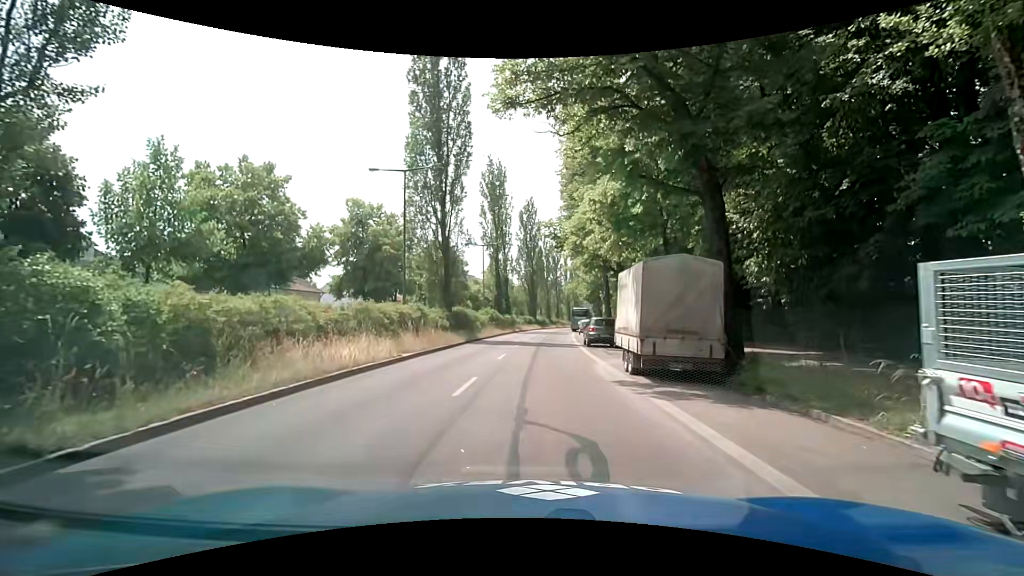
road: secondary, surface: asphalt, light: Day
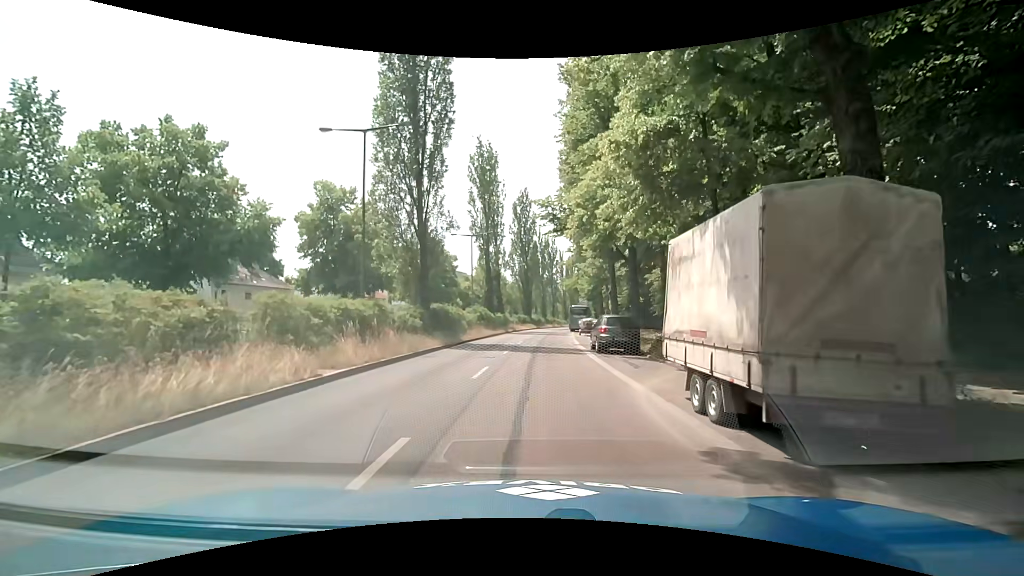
(+0.1, +6.4) m; +2°
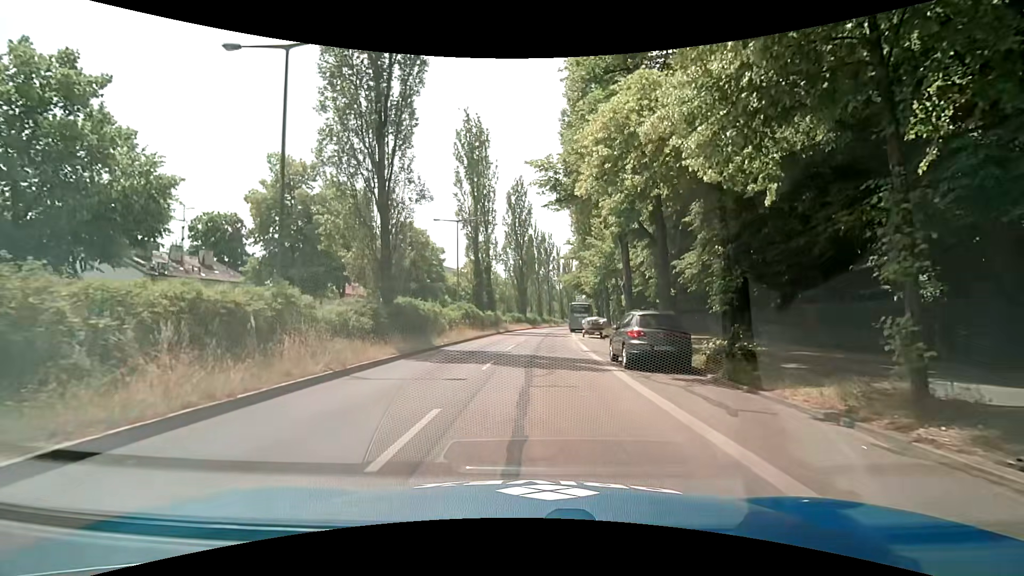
(0.0, +7.4) m; 0°
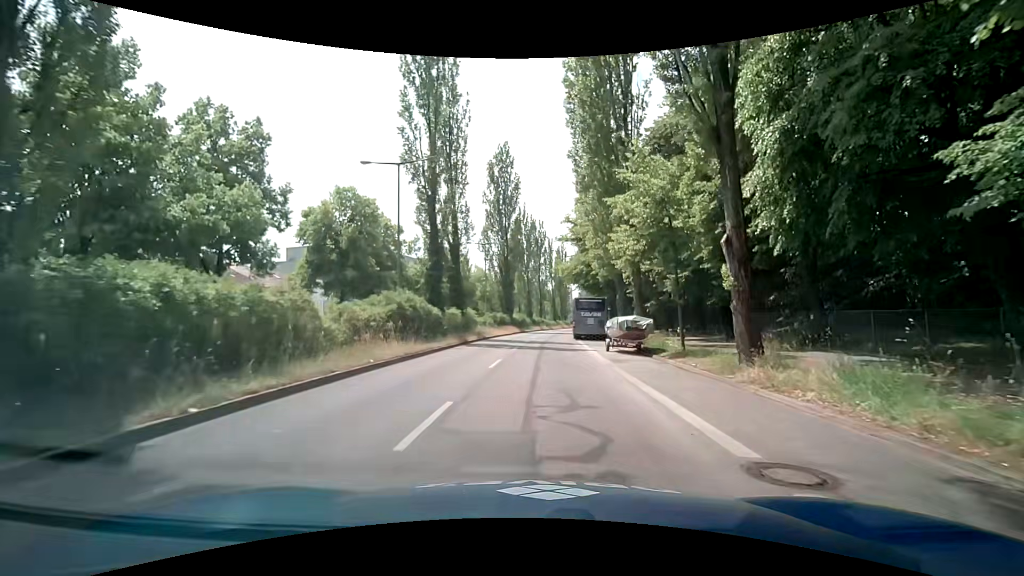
(+0.4, +17.6) m; +2°
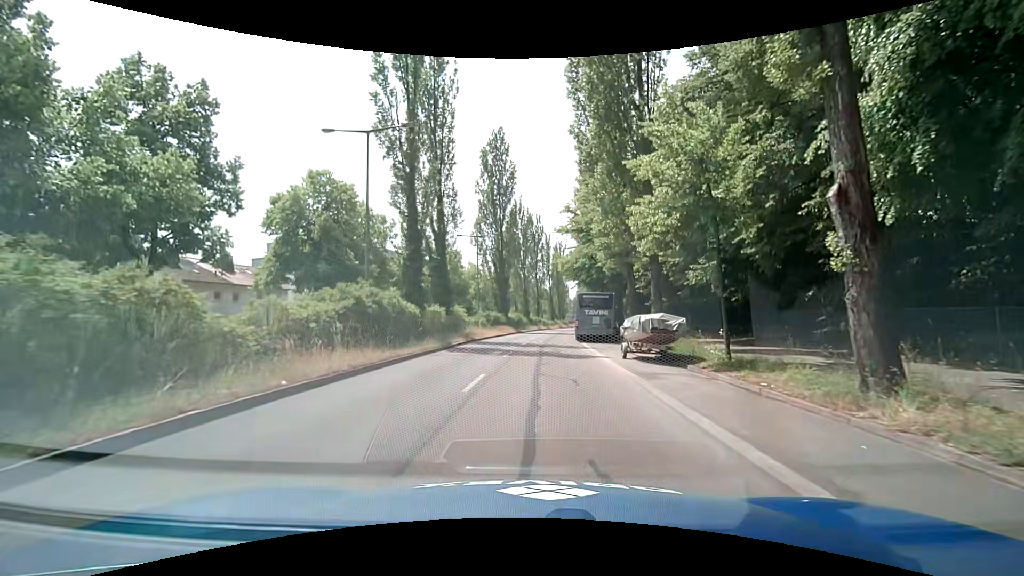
(0.0, +4.9) m; 0°
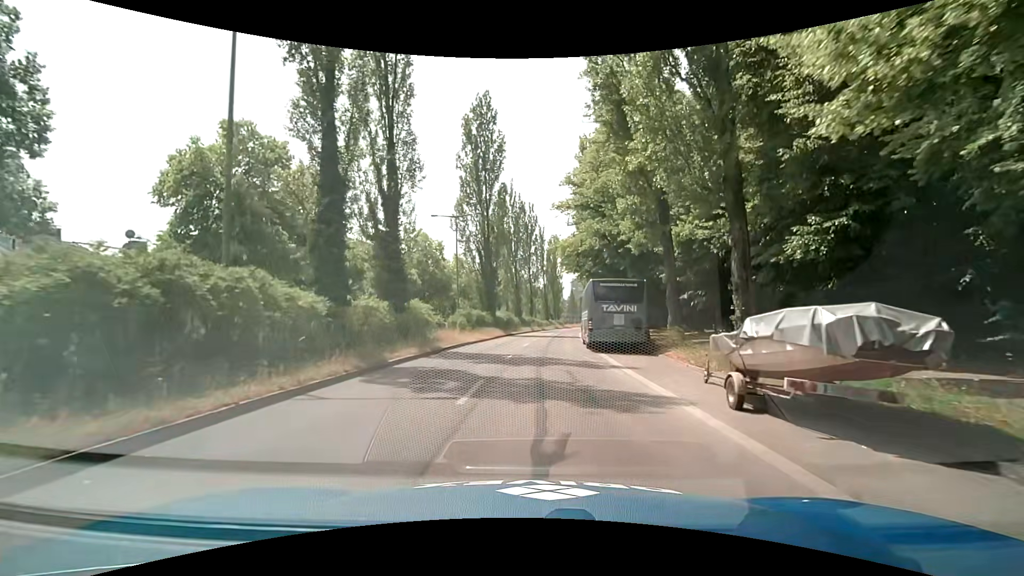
(+0.1, +10.4) m; 0°
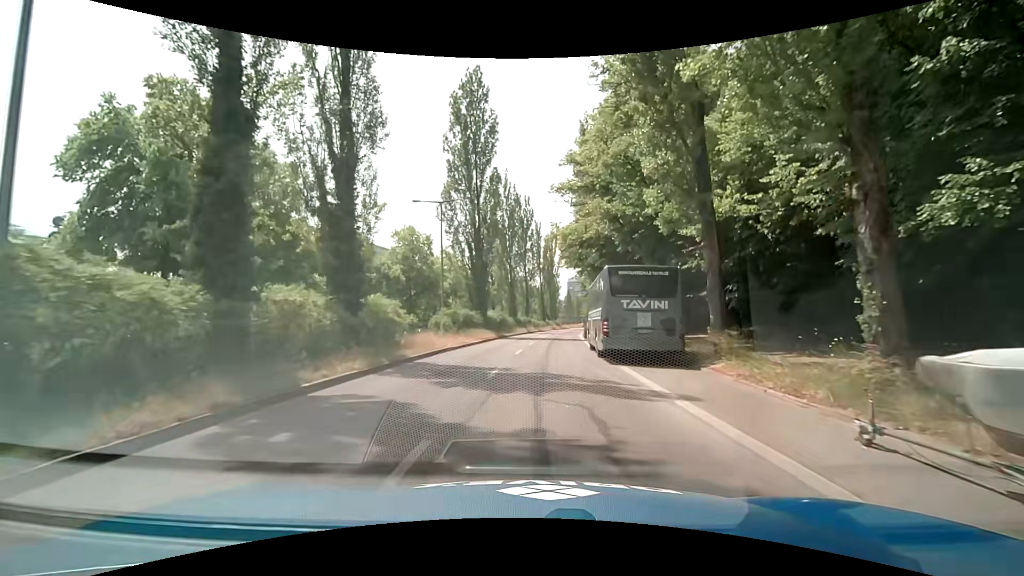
(+0.1, +5.5) m; +1°
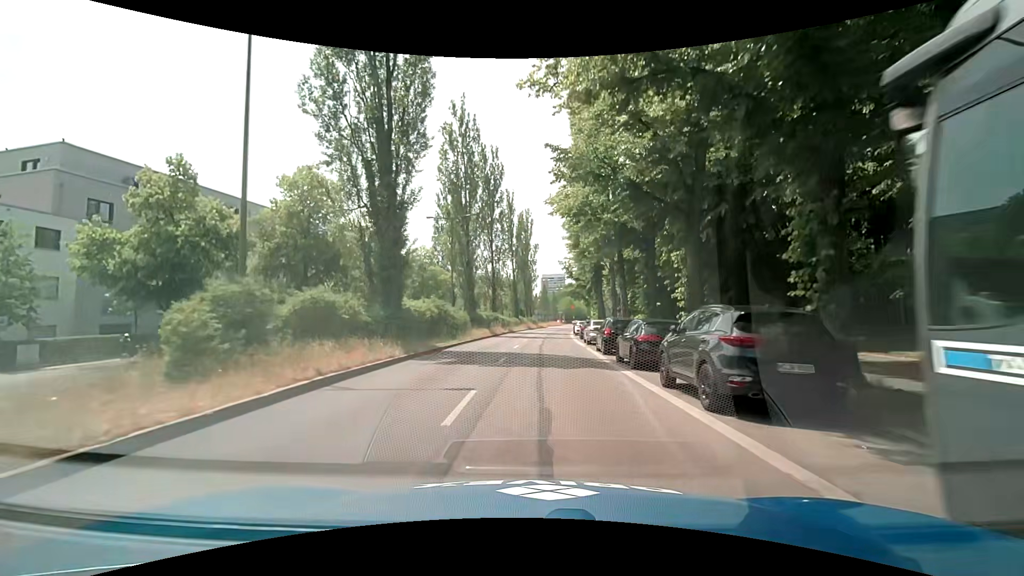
(+0.7, +23.3) m; +4°
(0, +10) (0, +20) (+1, +30) (+1, +40) (+2, +50) (+2, +60) (+3, +70) (+4, +80) (+5, +90) (+6, +100) m
